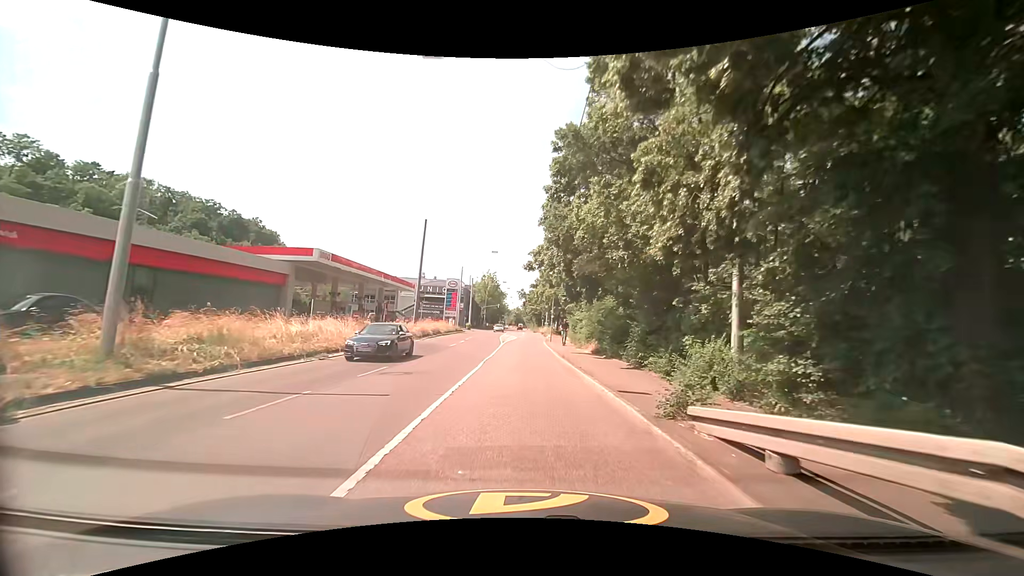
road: secondary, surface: asphalt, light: Day
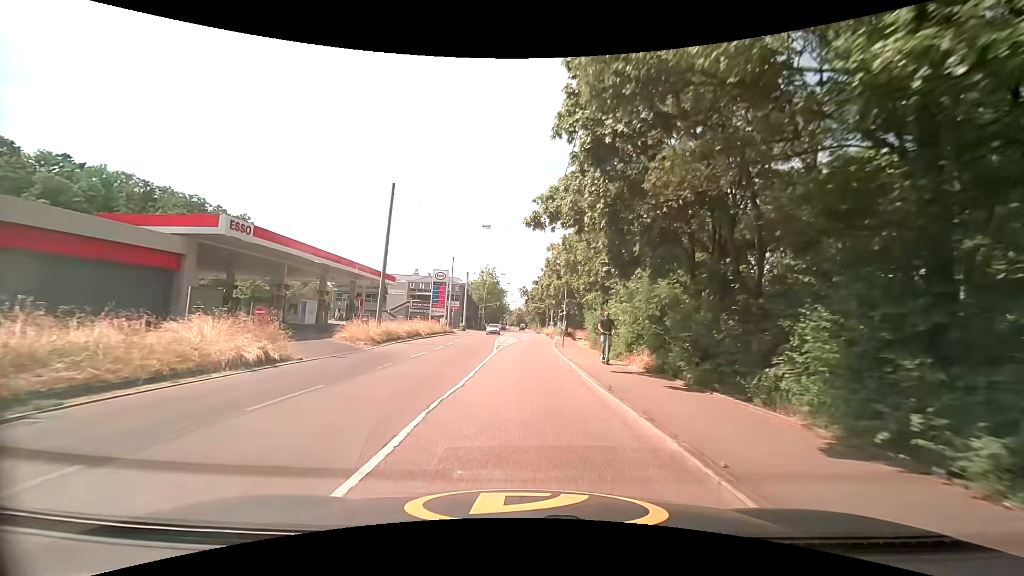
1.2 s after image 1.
(0.0, +11.4) m; 0°
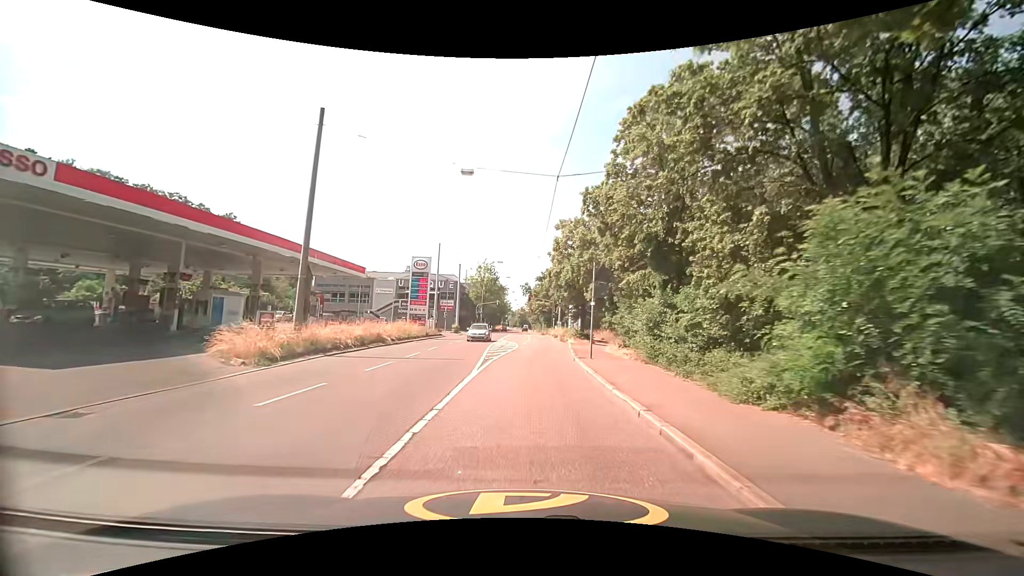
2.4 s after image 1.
(-0.1, +11.8) m; -1°
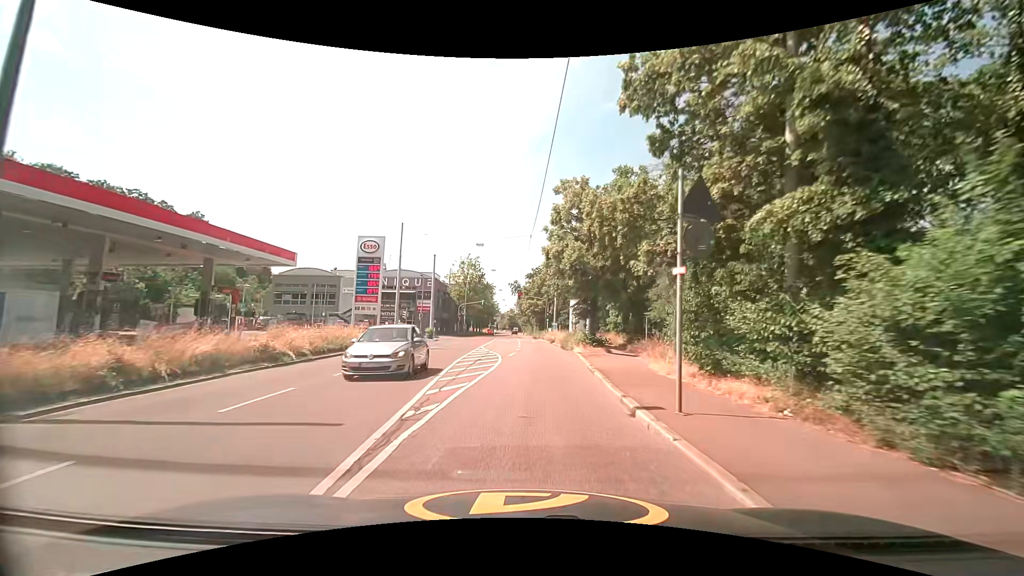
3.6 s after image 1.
(+0.1, +11.9) m; +2°
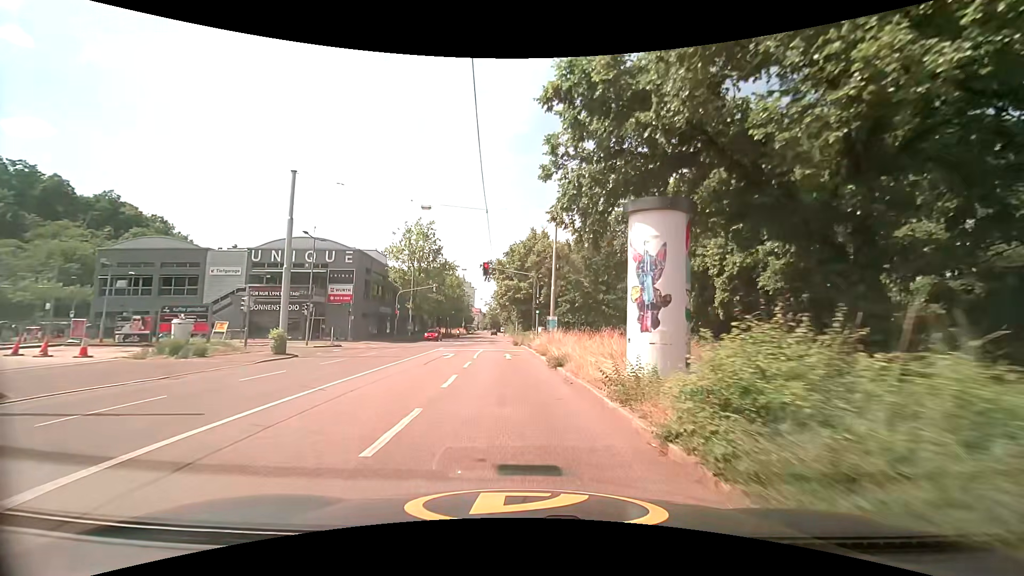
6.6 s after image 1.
(+0.7, +30.7) m; 0°
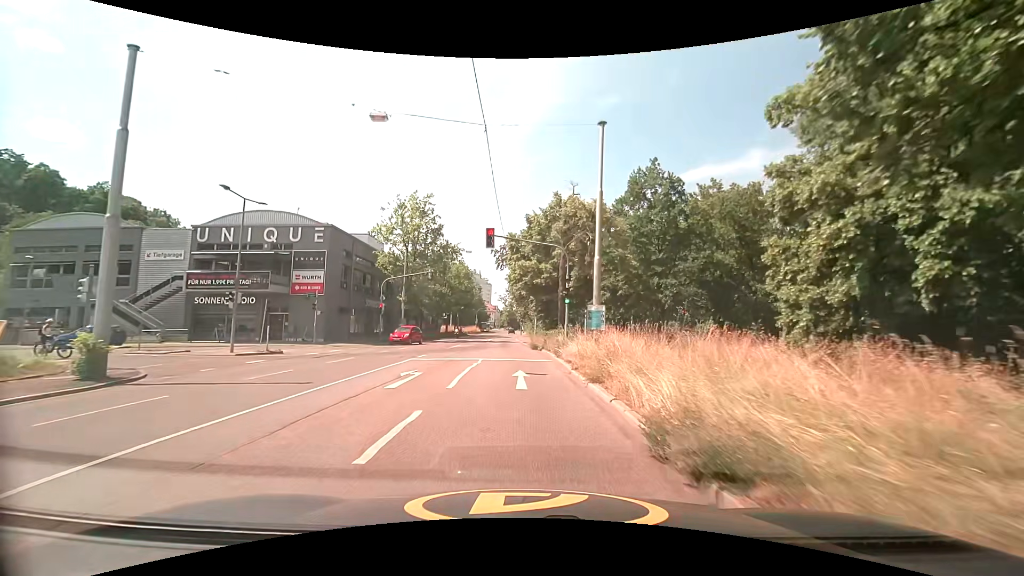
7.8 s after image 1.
(0.0, +12.3) m; -1°
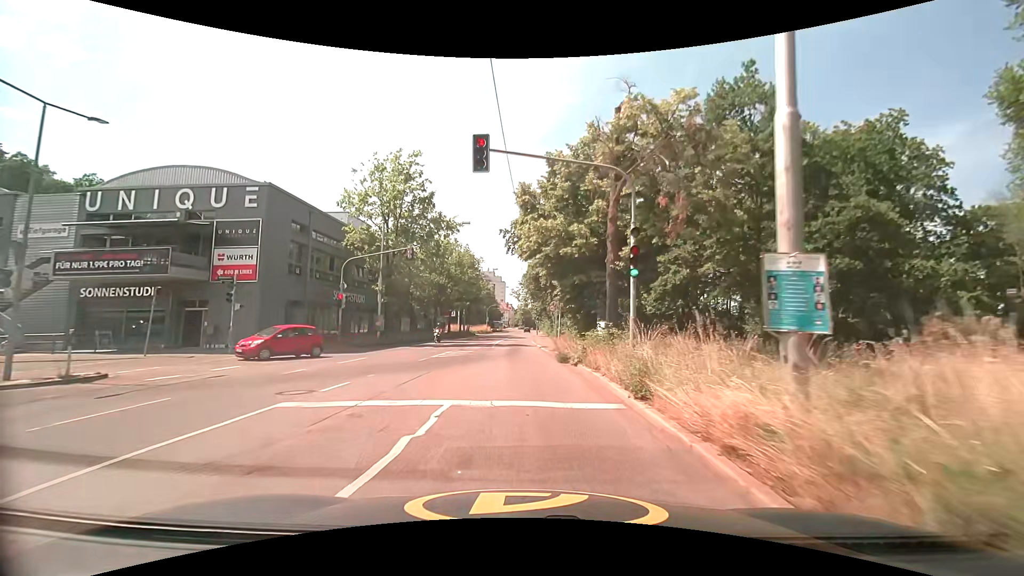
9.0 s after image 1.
(-0.2, +12.6) m; -1°
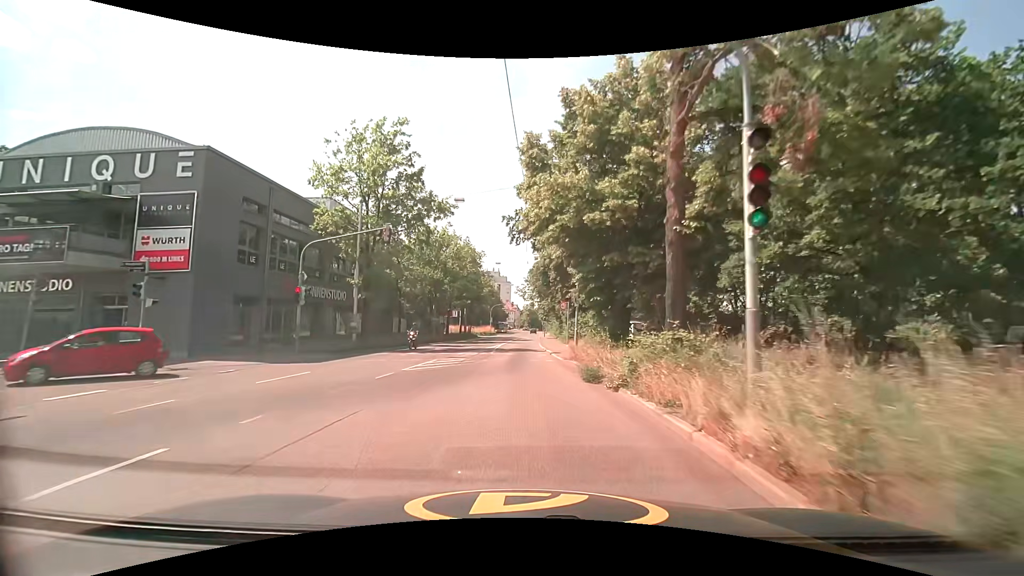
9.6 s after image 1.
(0.0, +6.4) m; -1°
(0, +10) (0, +20) (0, +30) (-1, +40) (0, +50) (0, +60) (0, +70) (0, +80) (0, +90) (+1, +100) m
